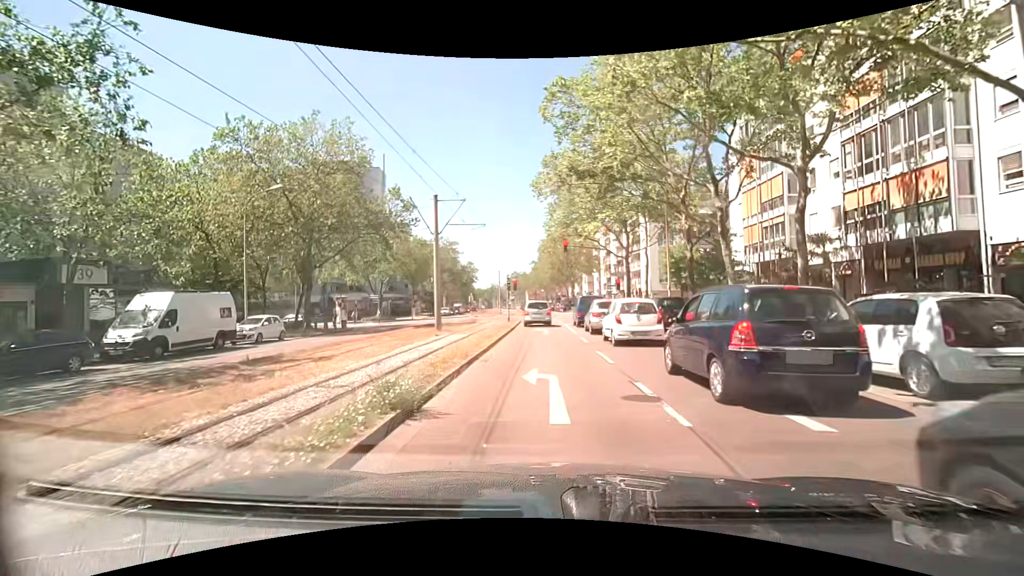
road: tertiary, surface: asphalt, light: Day
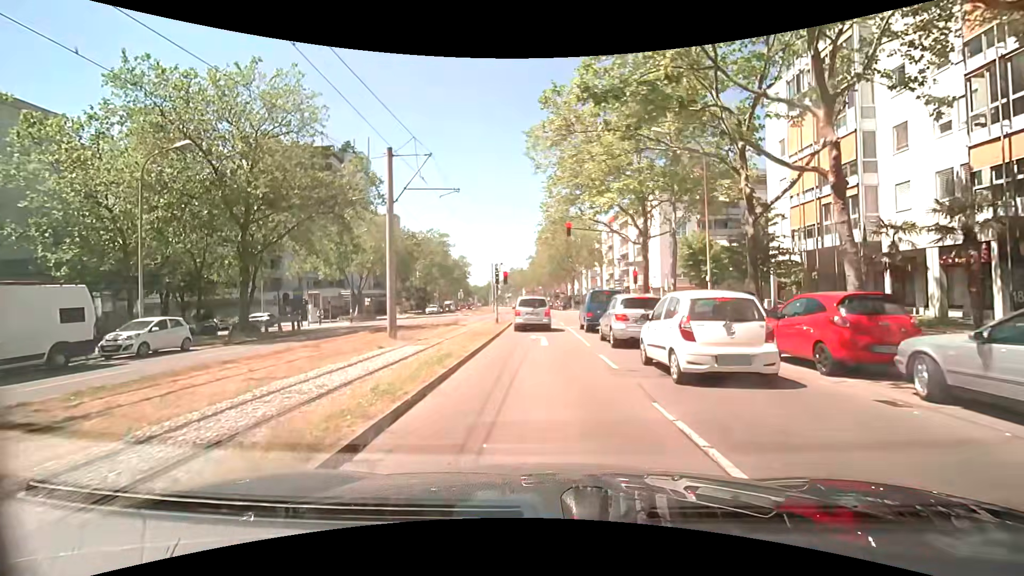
(0.0, +7.7) m; 0°
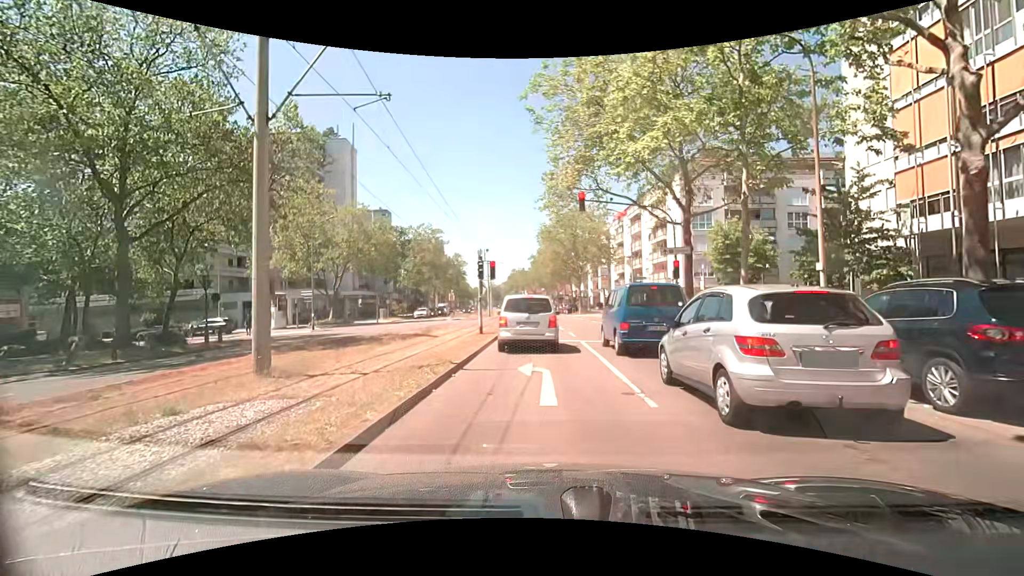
(+0.1, +8.7) m; +2°
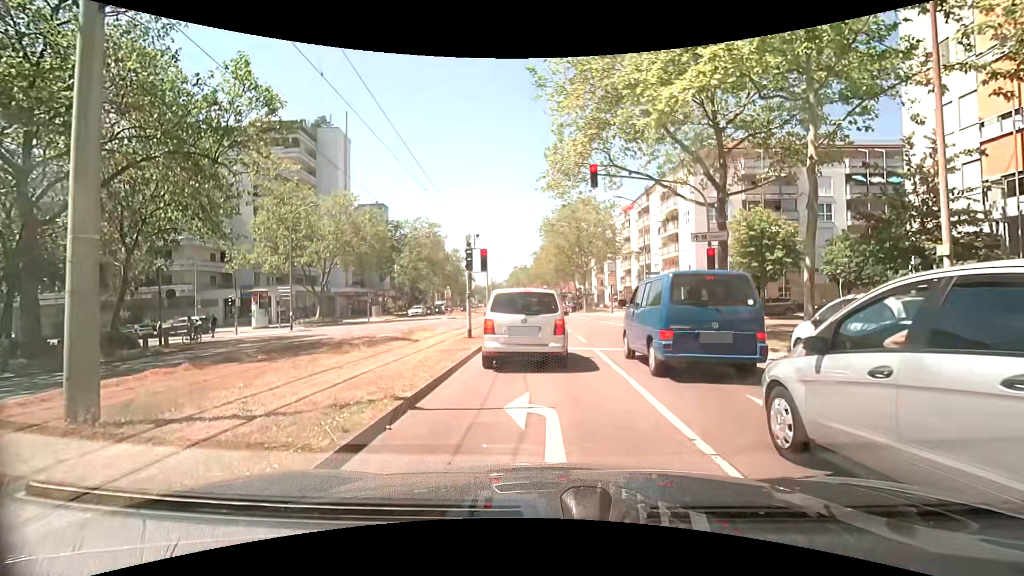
(-0.1, +3.9) m; 0°
